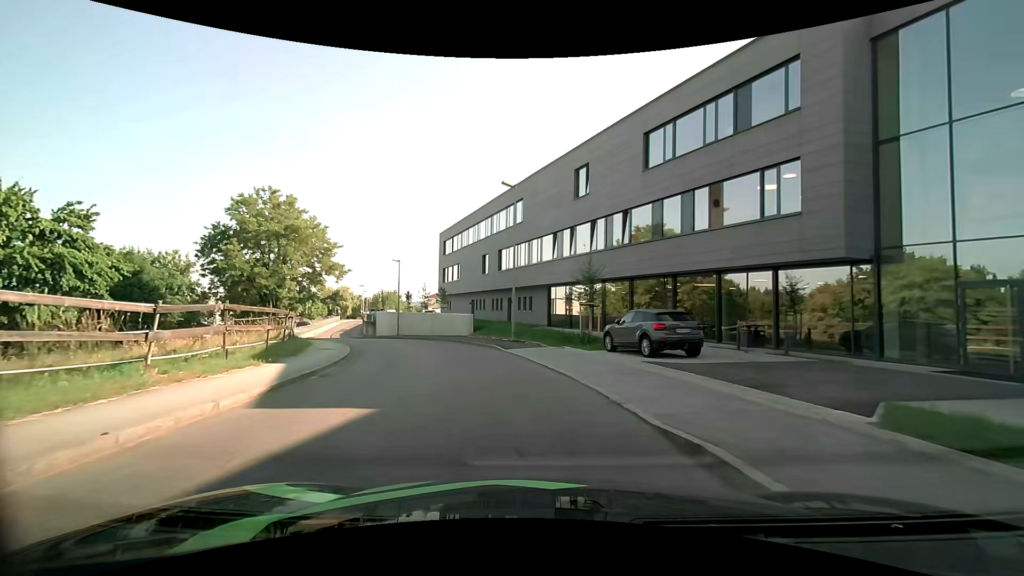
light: Day
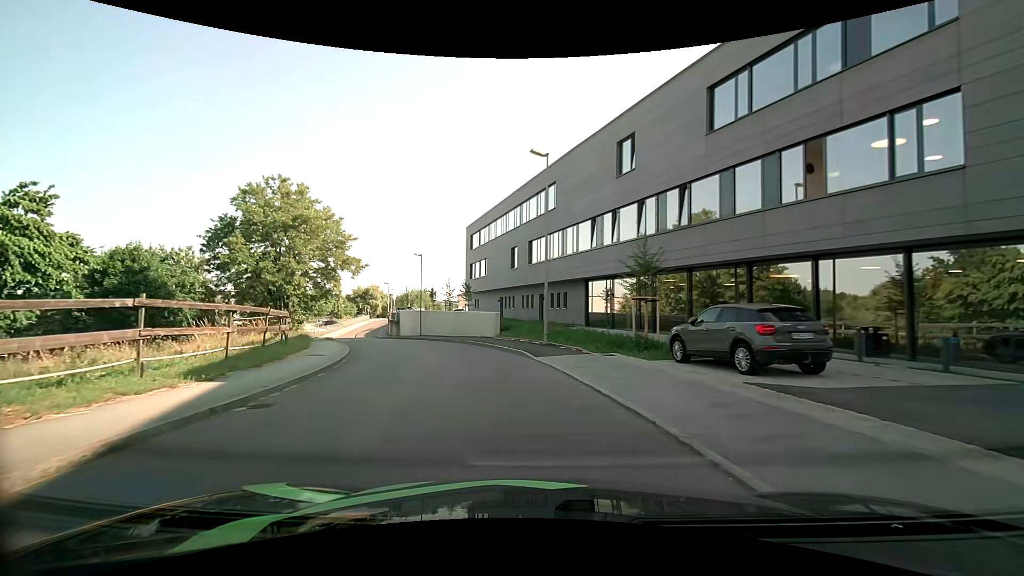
(-0.1, +4.8) m; -3°
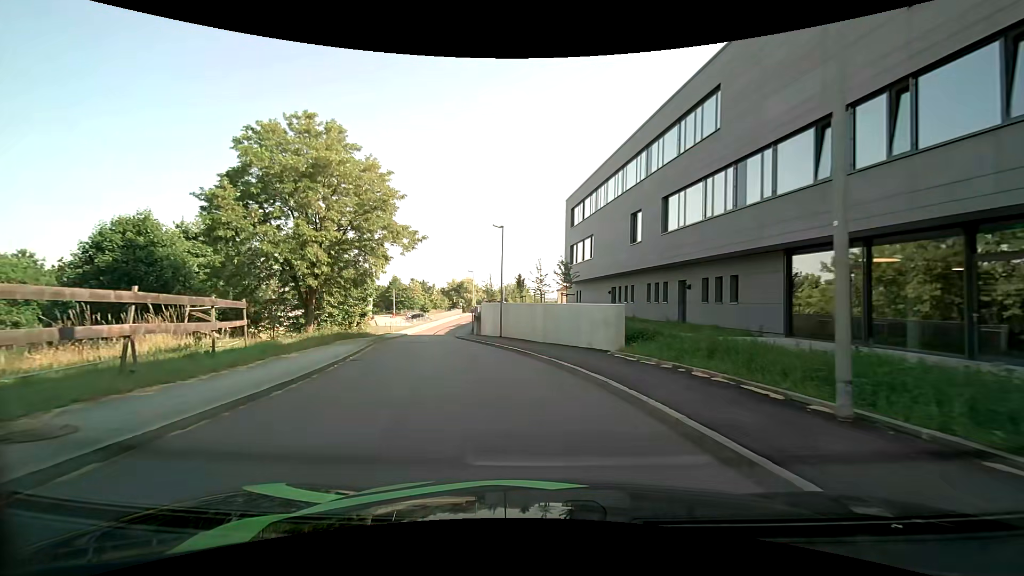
(-1.6, +14.1) m; -12°
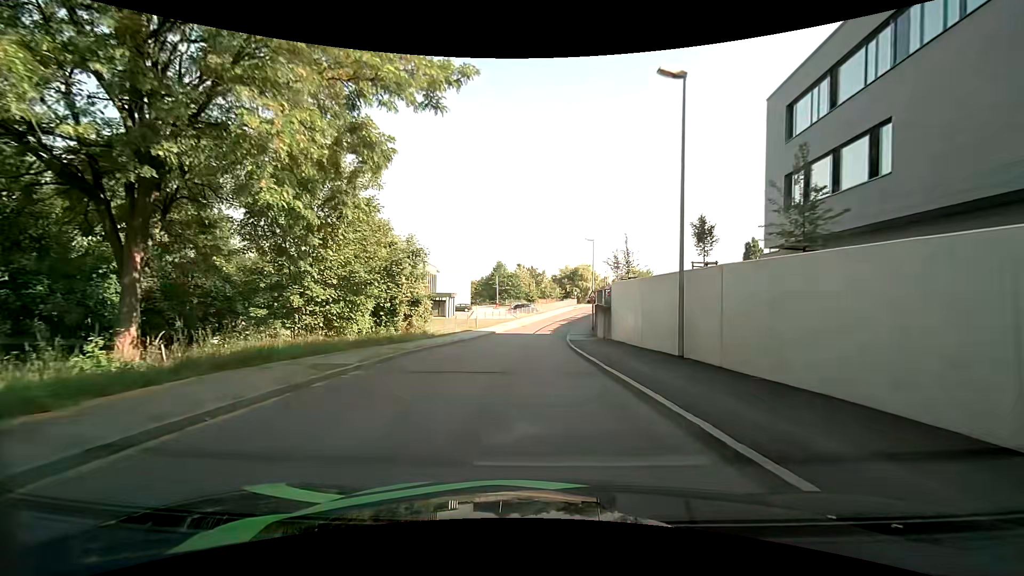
(-2.8, +21.3) m; -12°
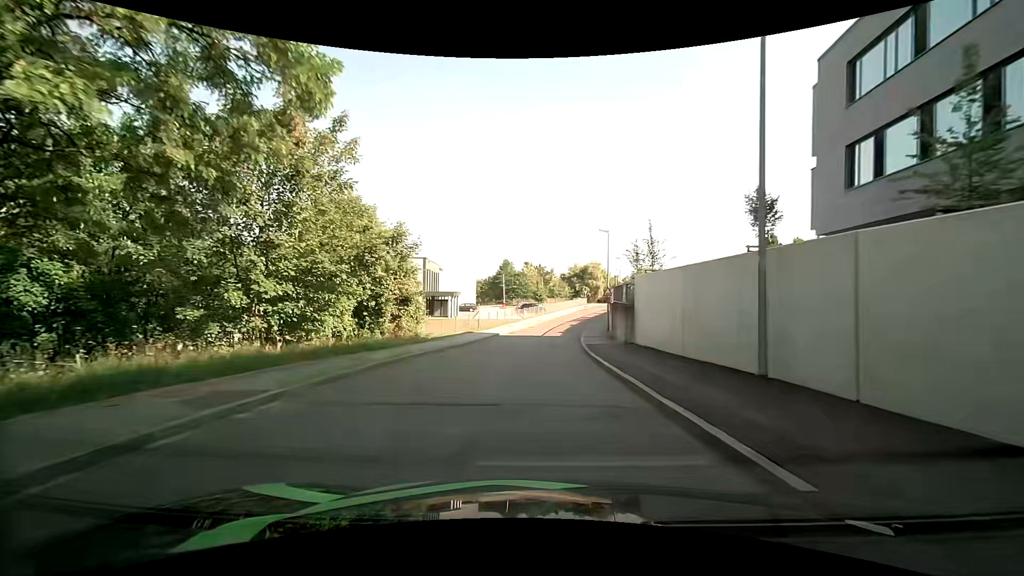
(-0.1, +4.4) m; -2°
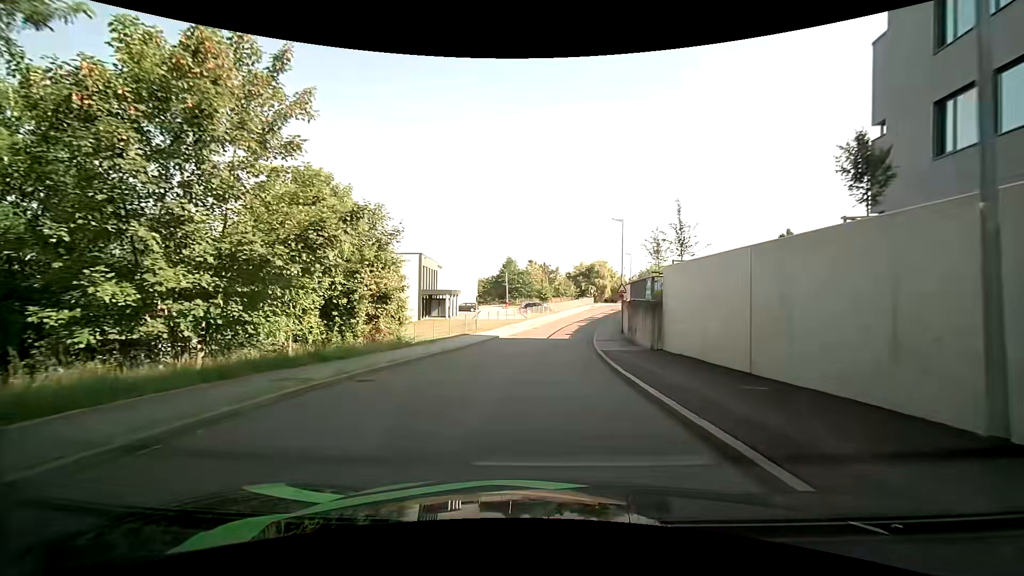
(0.0, +4.5) m; 0°
(0, +10) (0, +20) (+1, +30) (+2, +40) (+4, +50) (+6, +60) (+8, +69) (+10, +79) (+13, +89) (+17, +98) m
